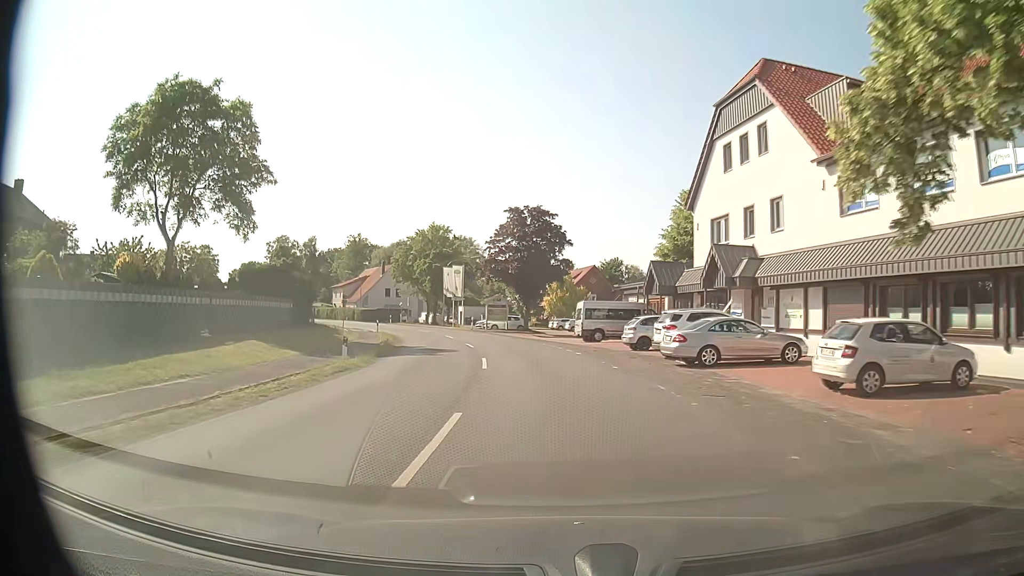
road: secondary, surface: asphalt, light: Day
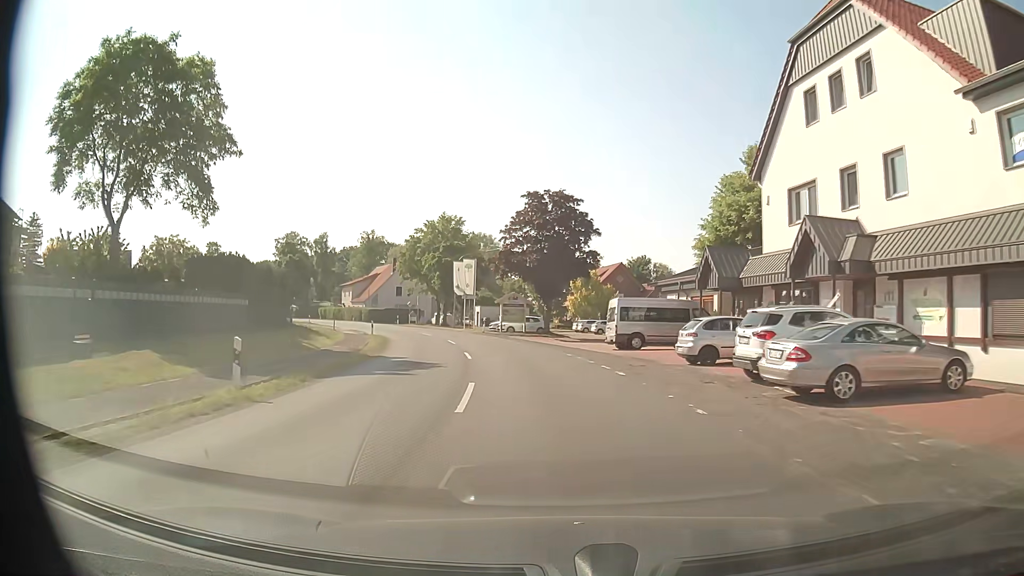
(-0.2, +8.1) m; -2°
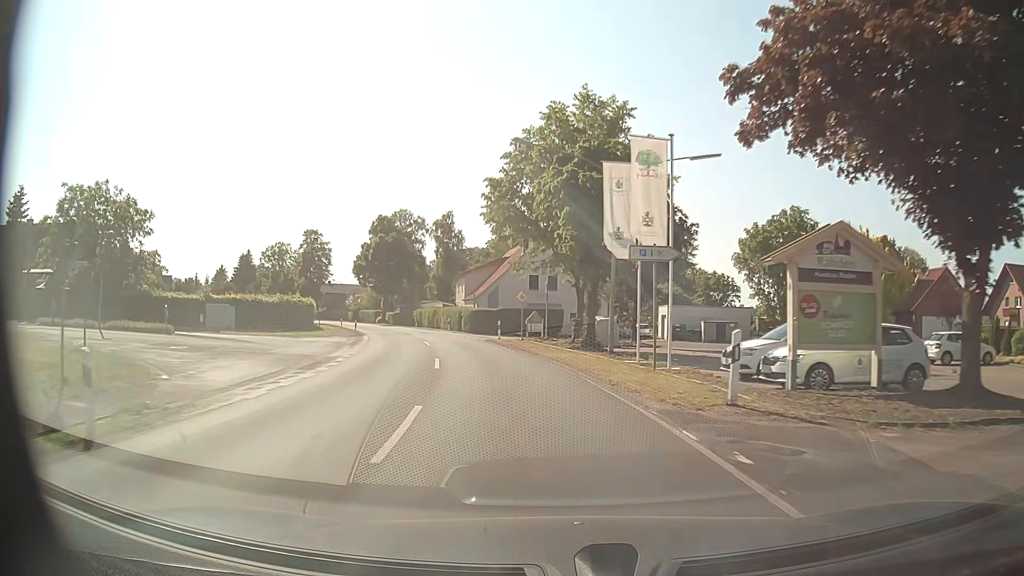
(-4.9, +40.3) m; -15°
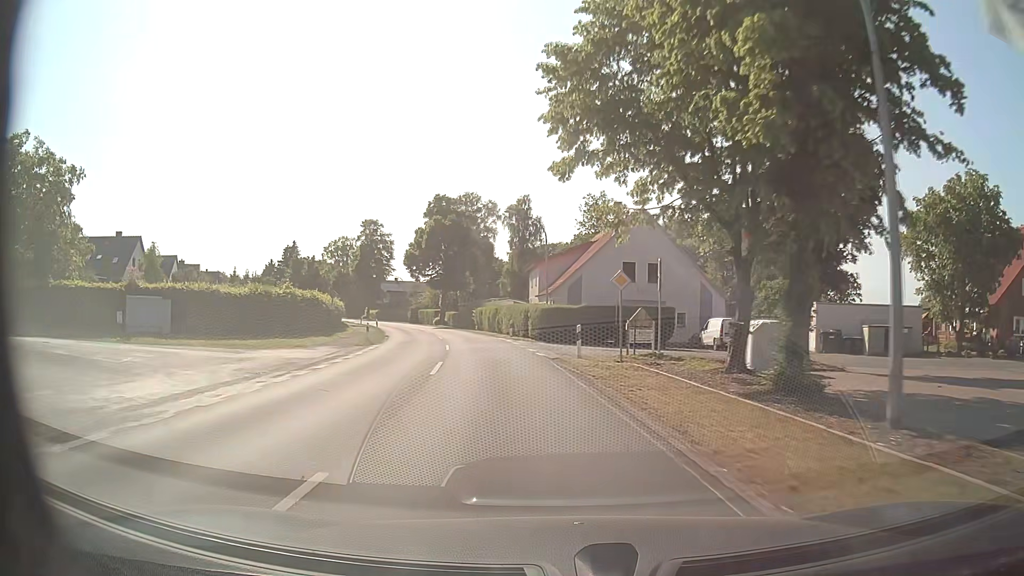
(-1.1, +16.4) m; -7°
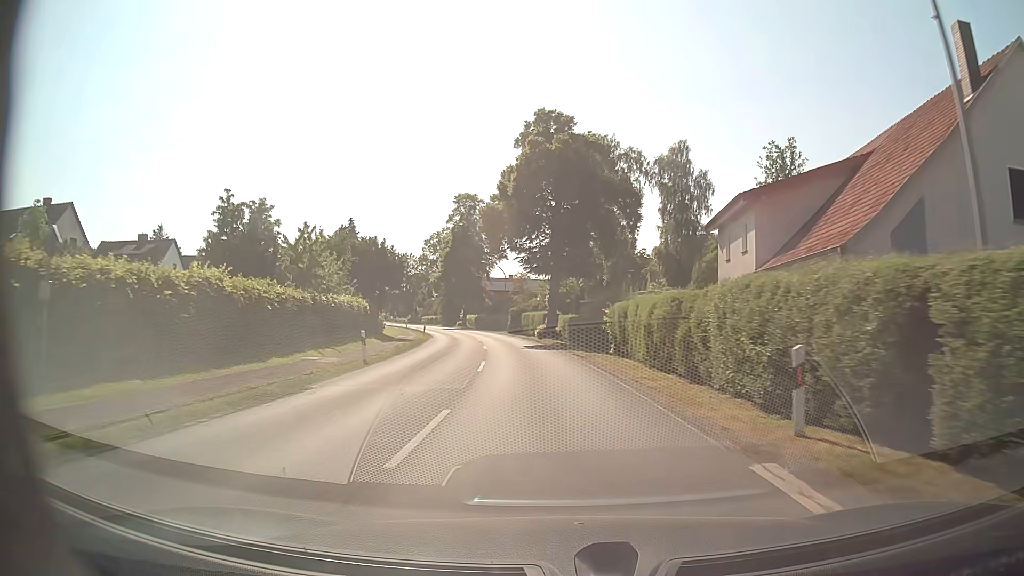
(-4.0, +33.0) m; -12°
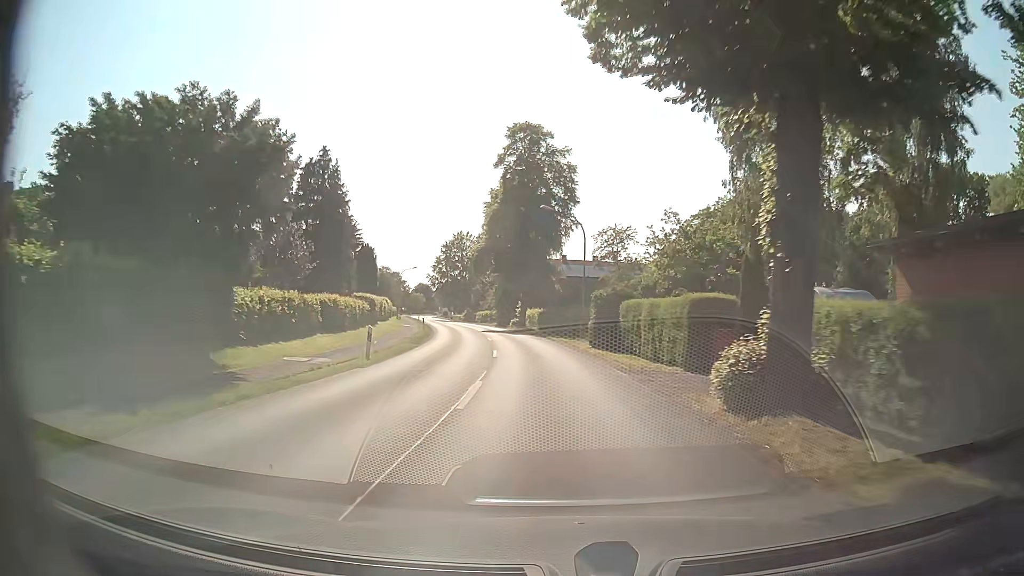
(-2.2, +33.4) m; -7°
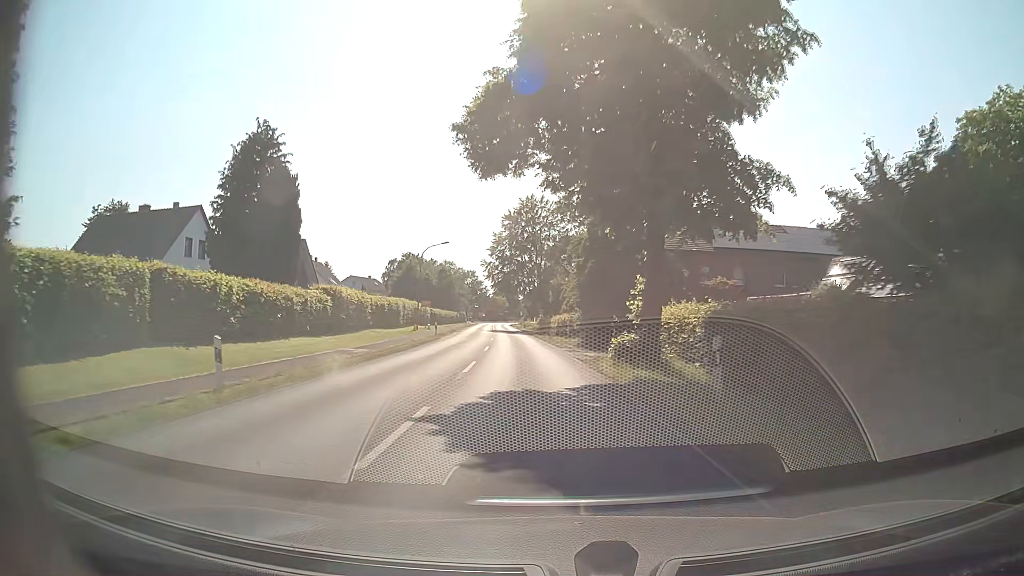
(-2.5, +41.9) m; -8°
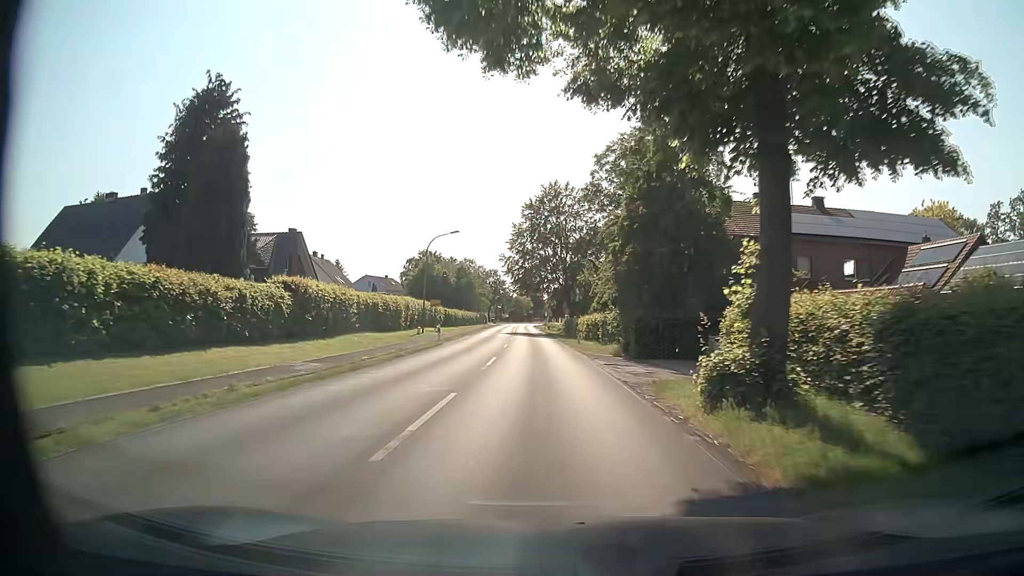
(-0.1, +8.4) m; -2°
(0, +10) (-1, +20) (-1, +30) (-1, +40) (-2, +50) (-2, +60) (-3, +70) (-4, +80) (-4, +90) (-5, +100) m
